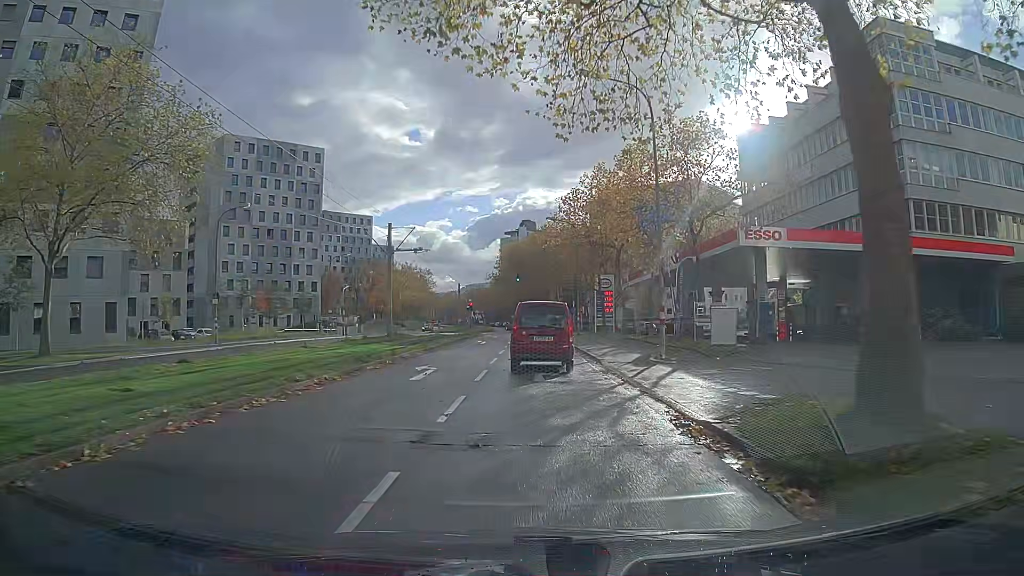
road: tertiary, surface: asphalt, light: Day
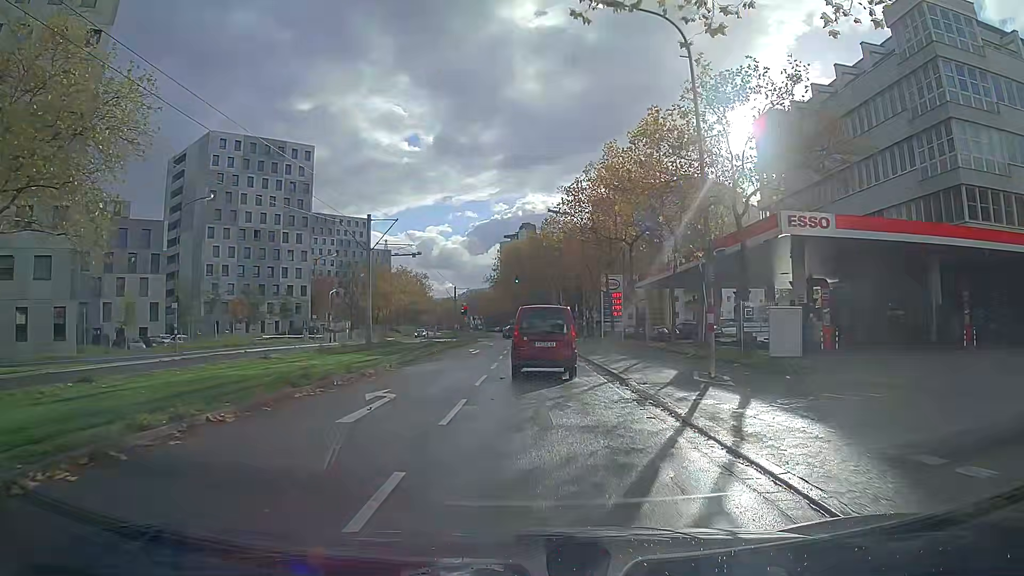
(0.0, +5.6) m; 0°
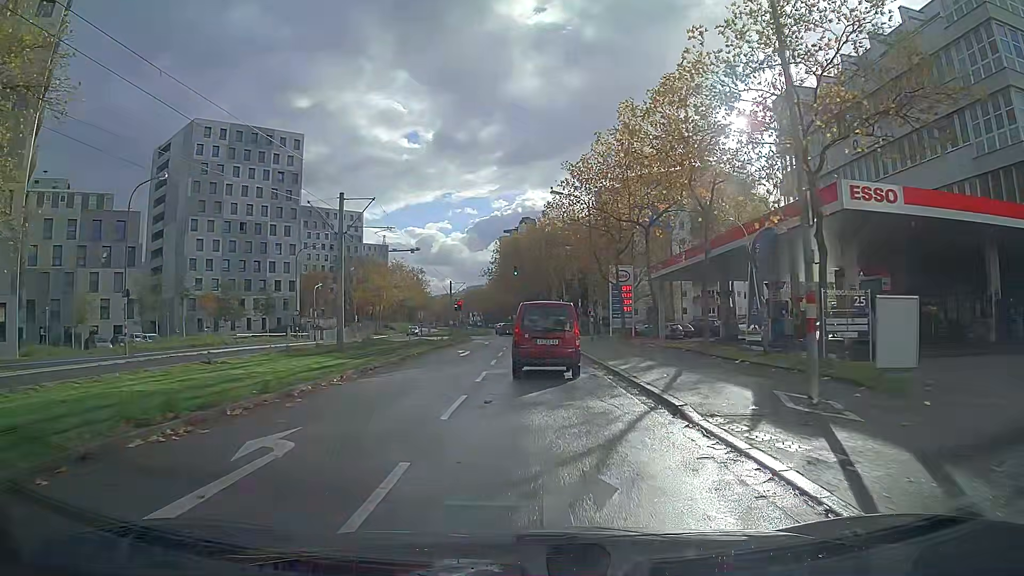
(0.0, +5.6) m; 0°
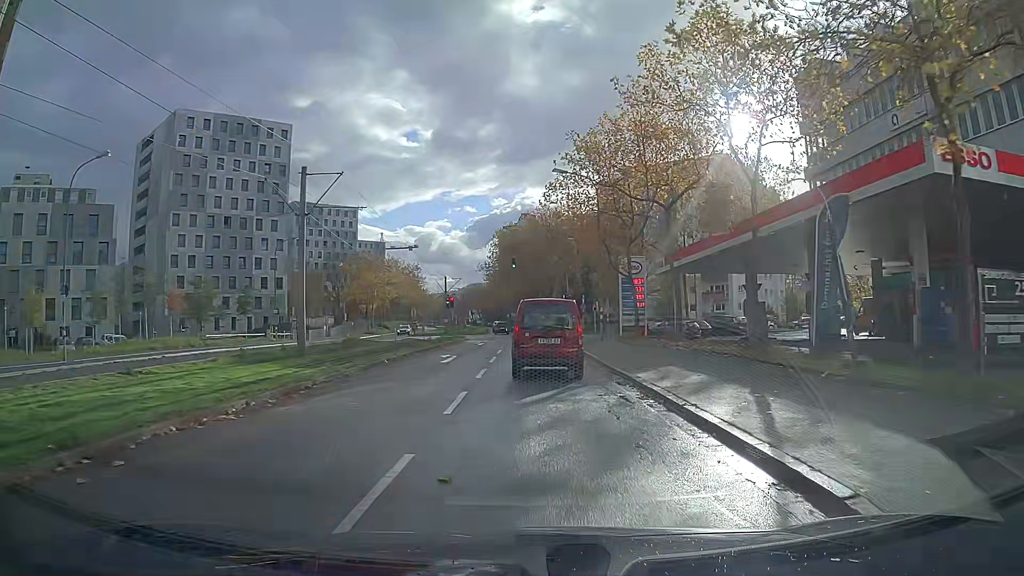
(0.0, +5.5) m; 0°
